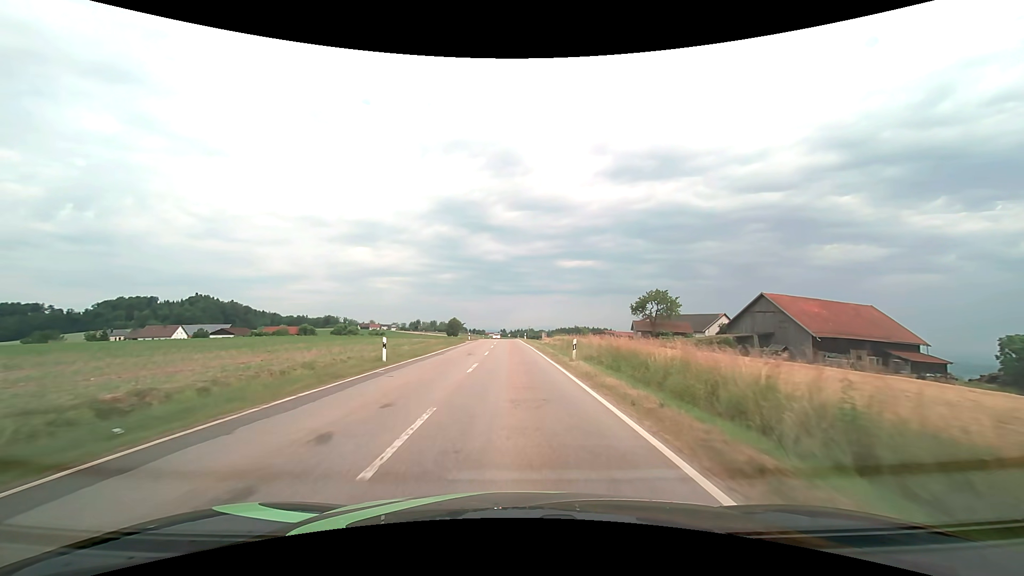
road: tertiary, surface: asphalt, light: Day
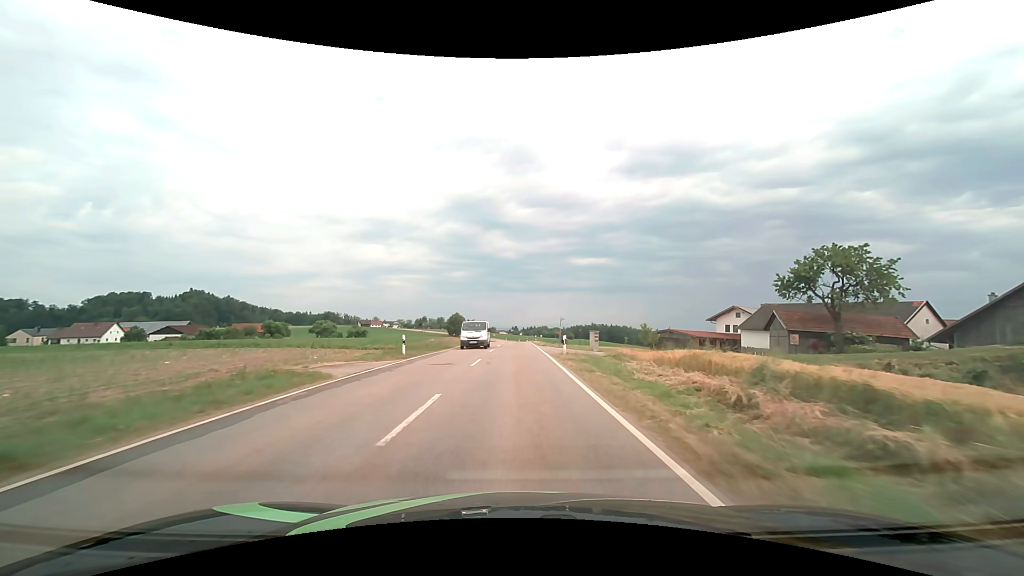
(-0.6, +45.6) m; -2°
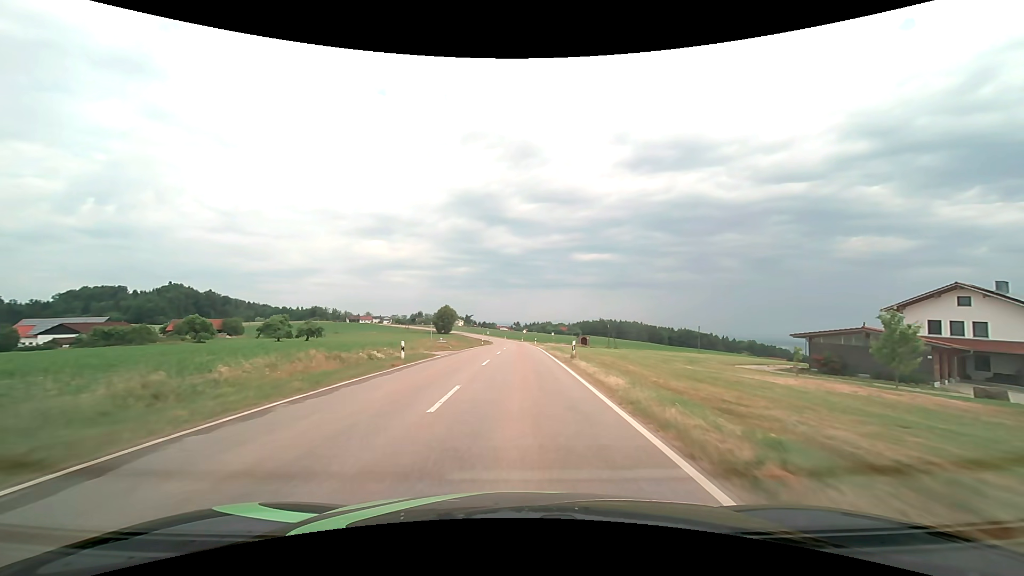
(+0.1, +44.6) m; 0°
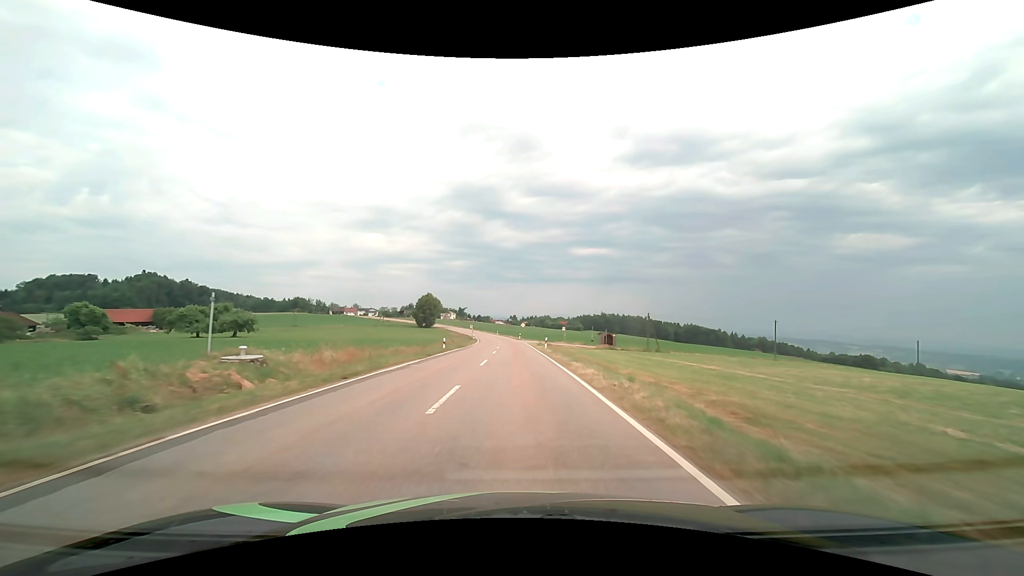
(+0.1, +35.4) m; 0°
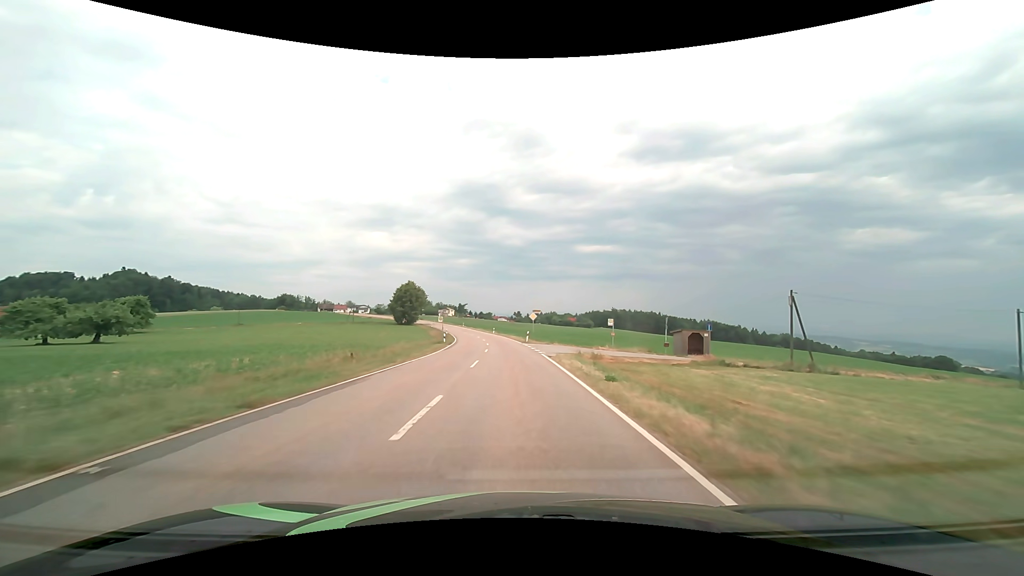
(-0.1, +37.6) m; -1°
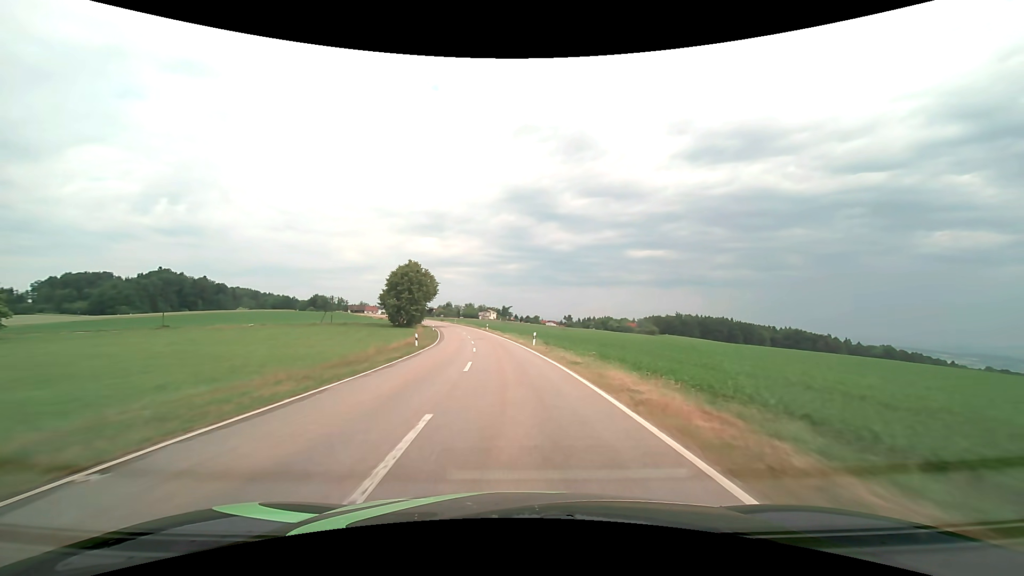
(-1.6, +50.5) m; -5°
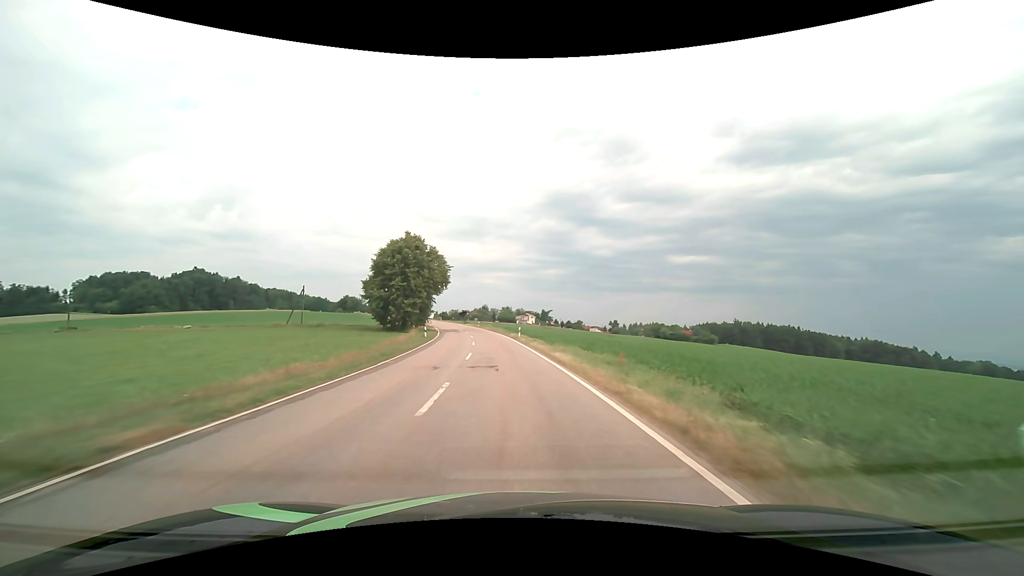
(-1.2, +31.2) m; -5°
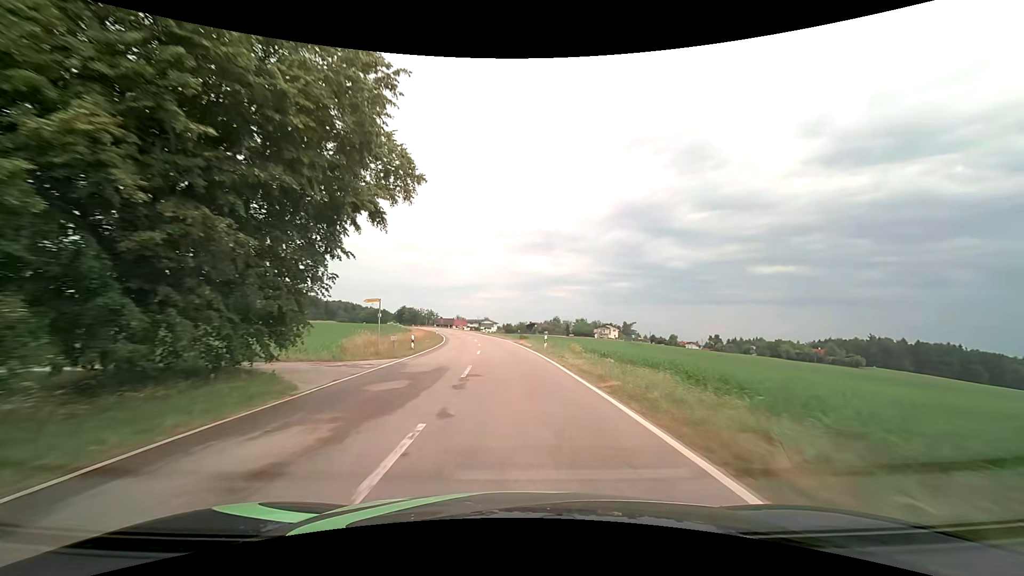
(-3.5, +52.3) m; -8°
(0, +10) (-1, +20) (-1, +30) (-2, +40) (-3, +50) (-4, +60) (-6, +70) (-8, +80) (-10, +89) (-12, +99) m
